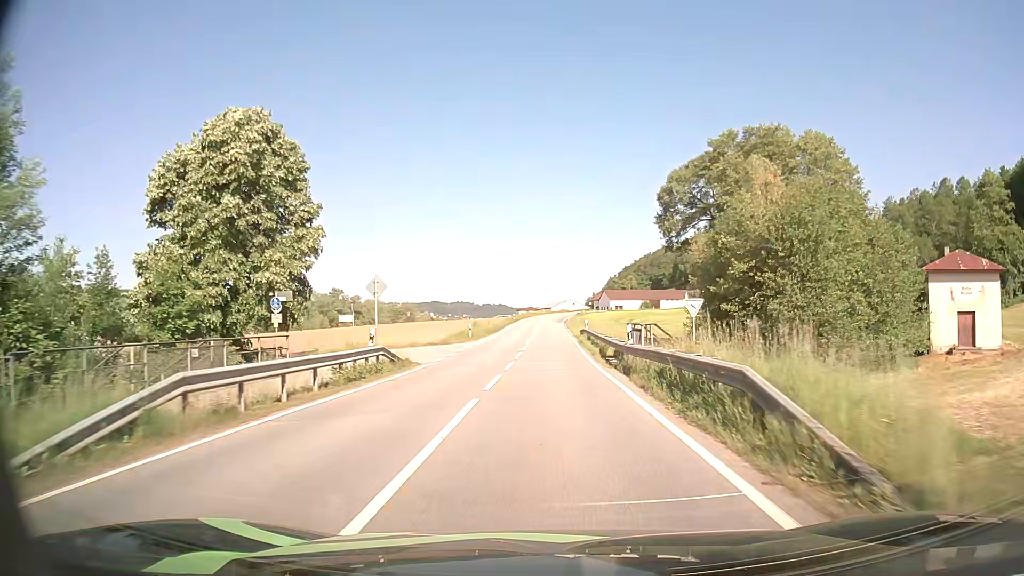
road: secondary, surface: asphalt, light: Day
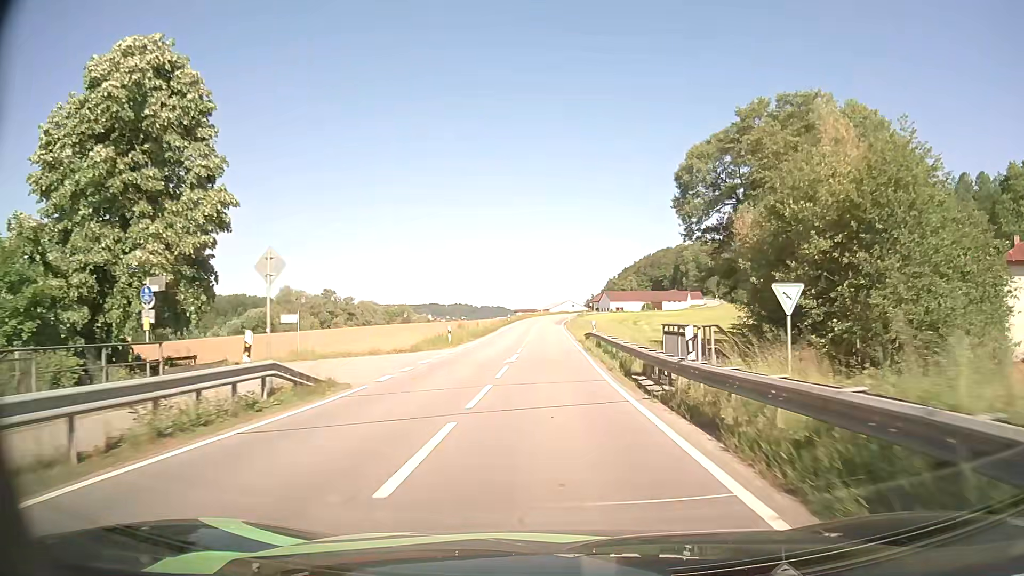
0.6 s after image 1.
(0.0, +8.8) m; 0°
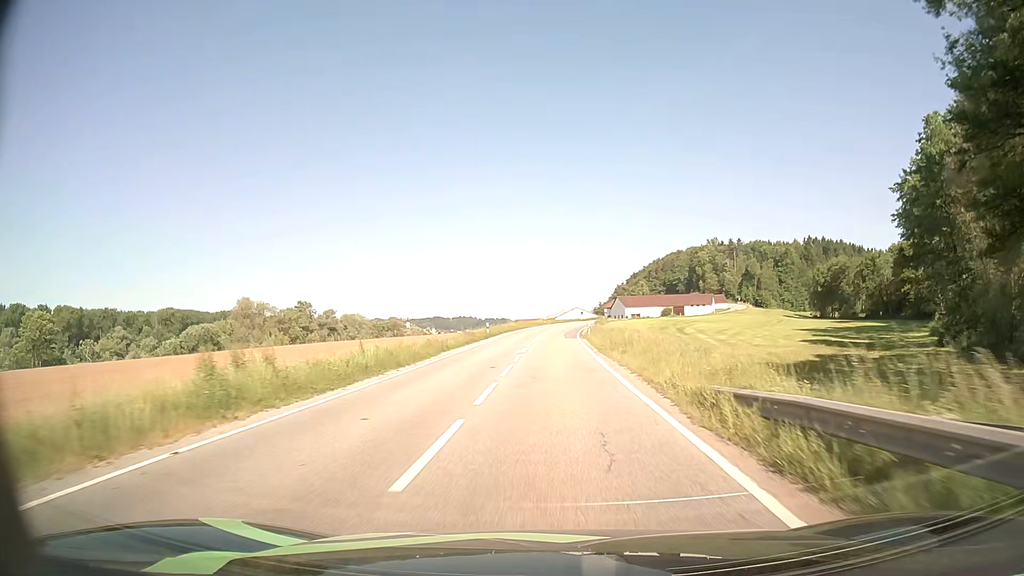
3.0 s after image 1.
(0.0, +35.5) m; 0°
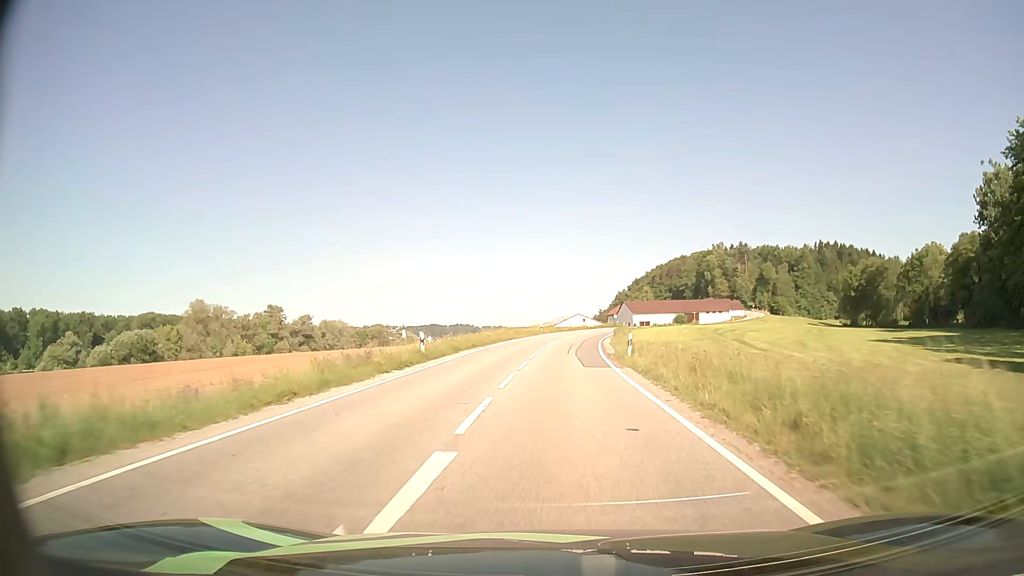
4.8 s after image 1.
(0.0, +26.5) m; 0°
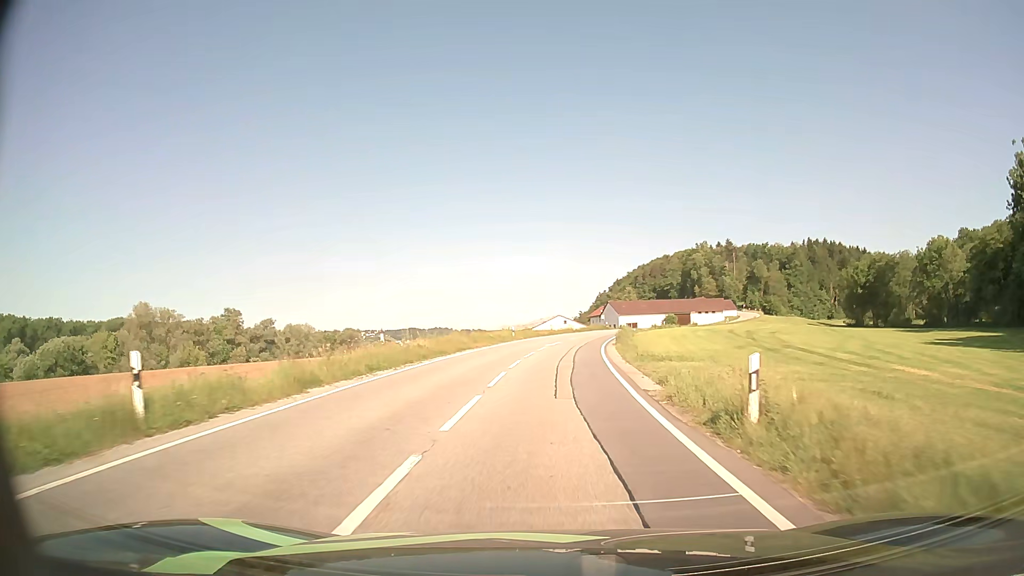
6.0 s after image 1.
(+0.3, +17.4) m; +2°
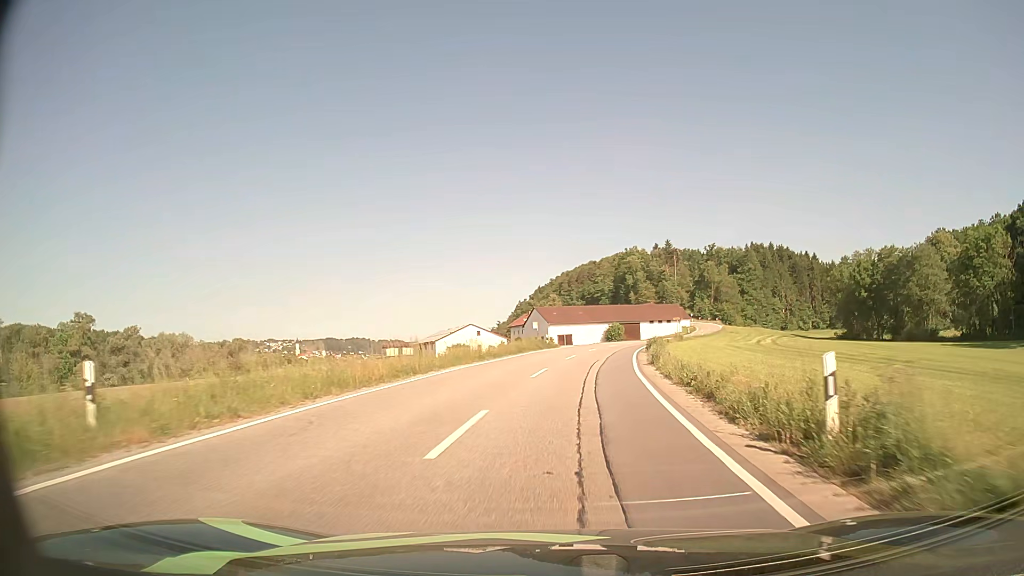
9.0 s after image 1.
(+1.7, +42.6) m; +7°
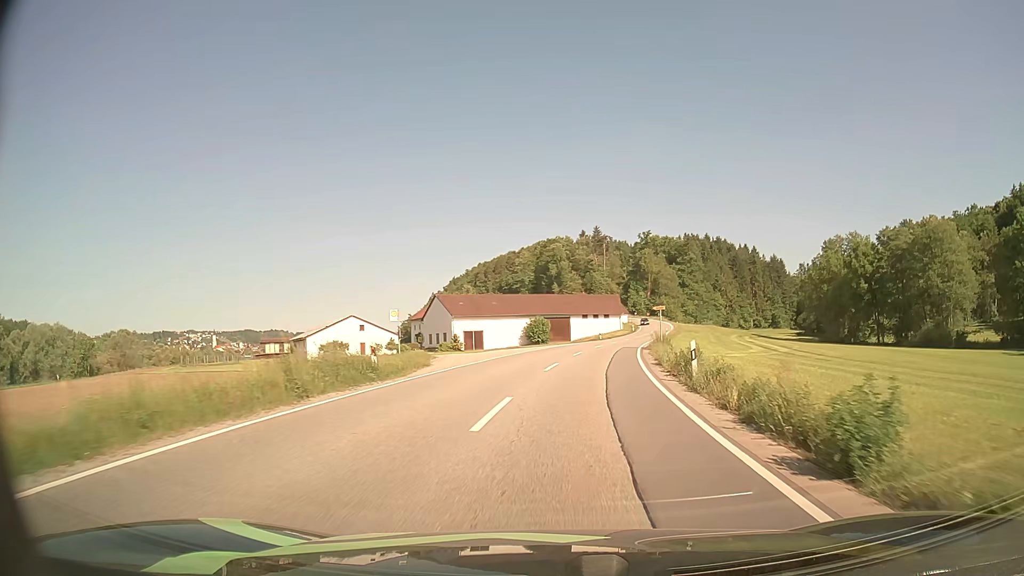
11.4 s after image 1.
(+2.1, +32.8) m; +7°
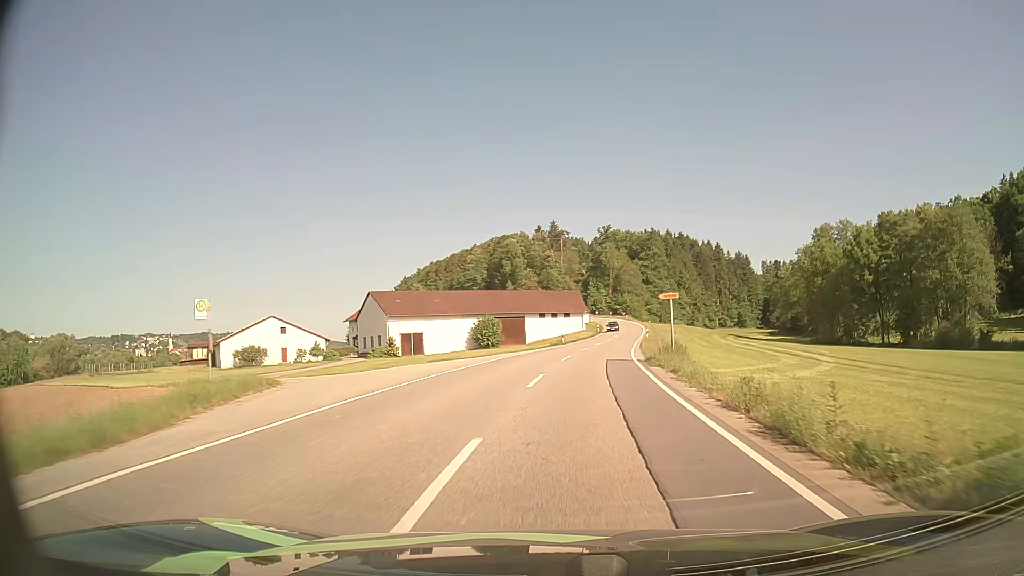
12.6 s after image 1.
(+0.5, +16.2) m; +4°
(0, +10) (+1, +20) (+2, +30) (+3, +40) (+5, +50) (+6, +60) (+8, +69) (+10, +79) (+11, +89) (+13, +99) m
